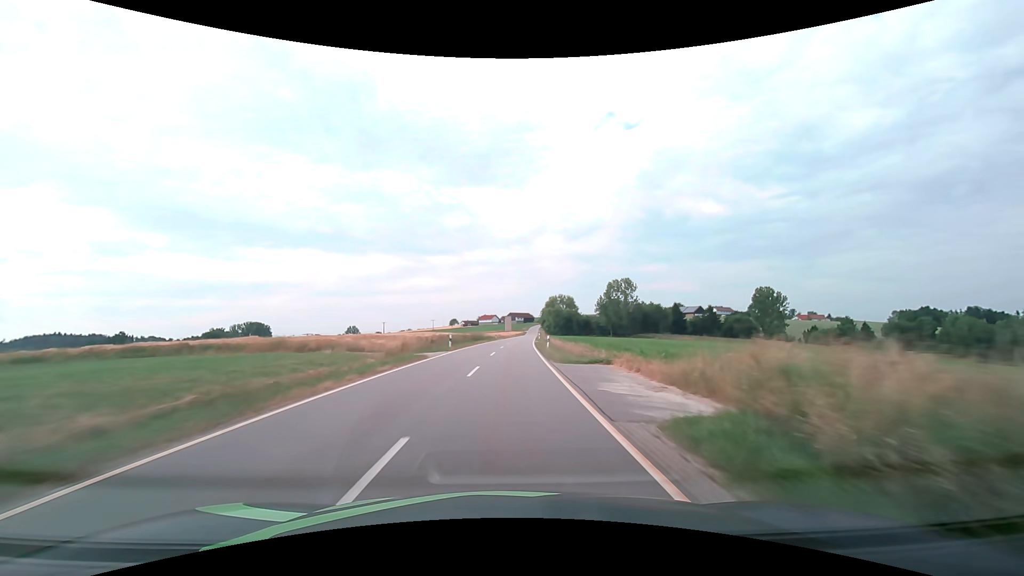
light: Day
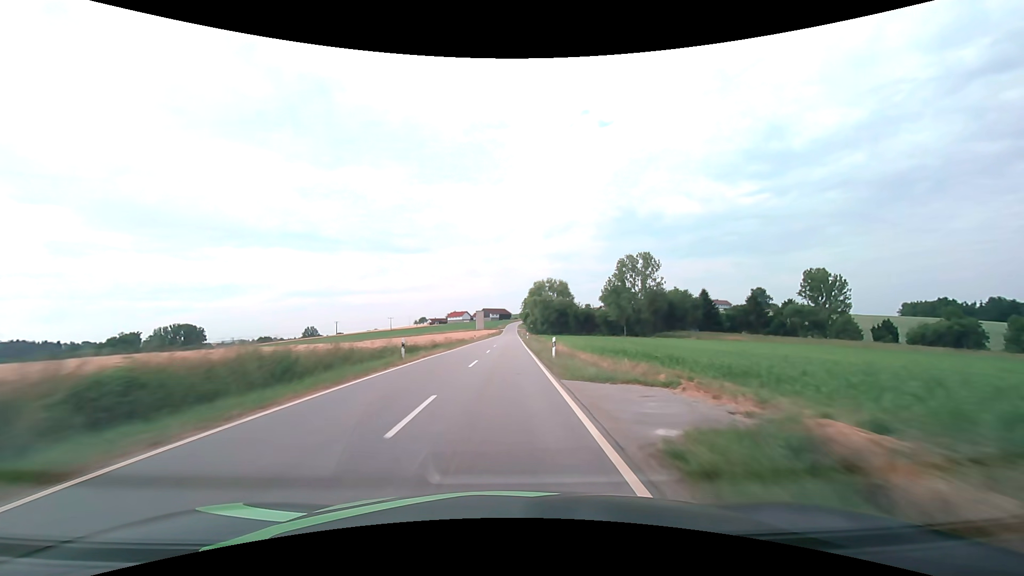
(+2.0, +56.8) m; +3°
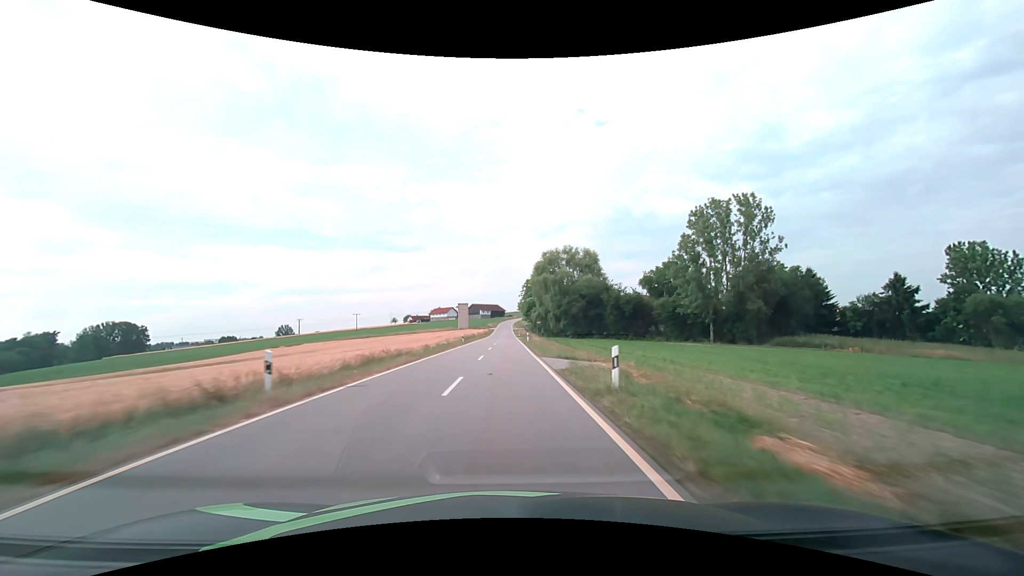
(+0.3, +57.0) m; +1°
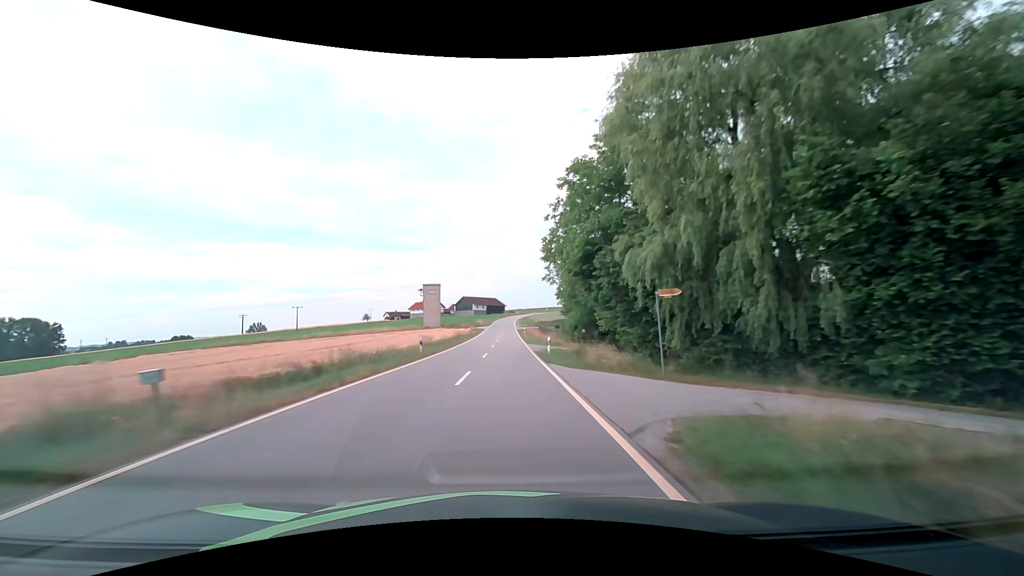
(+0.2, +71.1) m; 0°
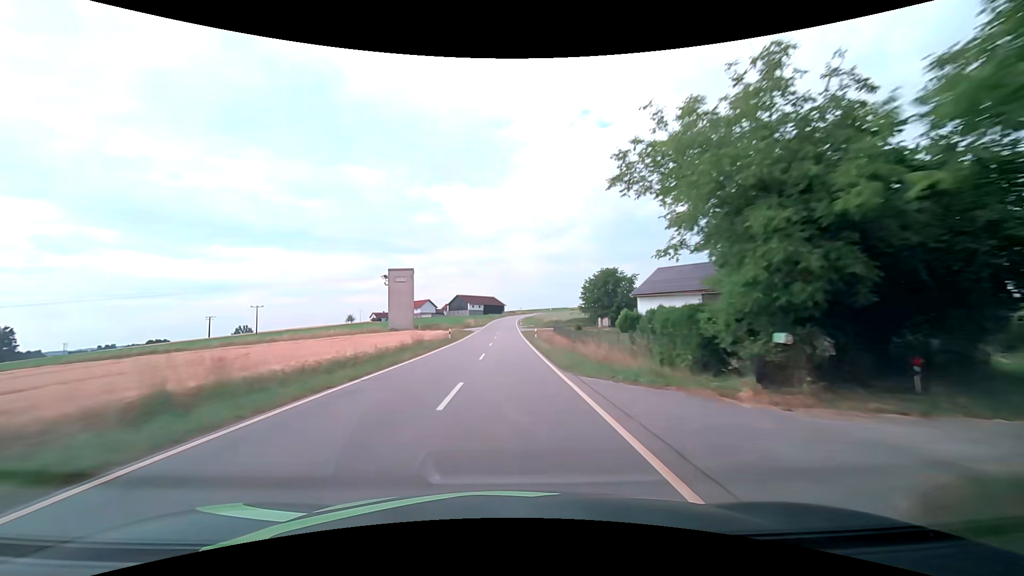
(0.0, +28.4) m; 0°
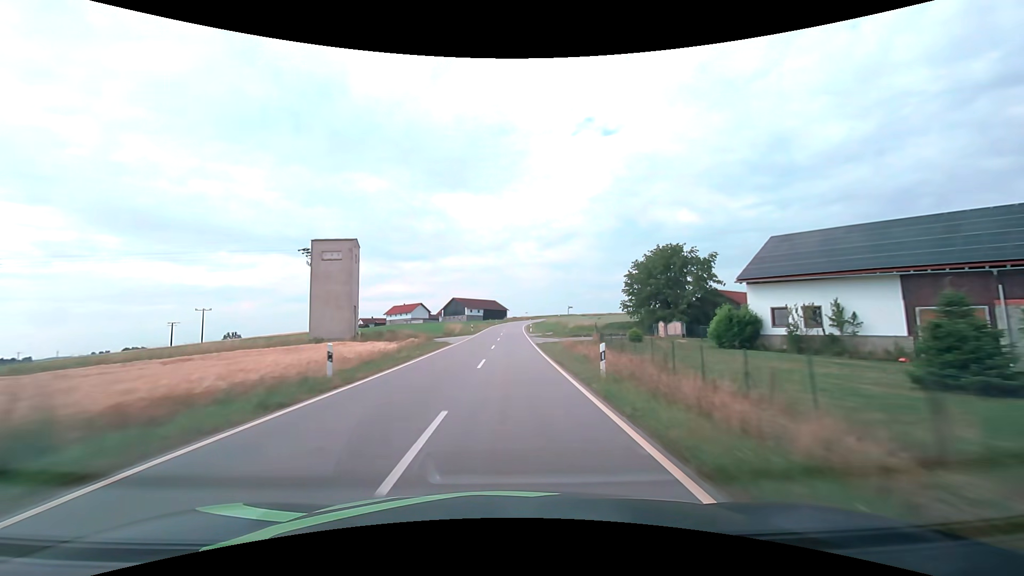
(+0.1, +28.3) m; 0°
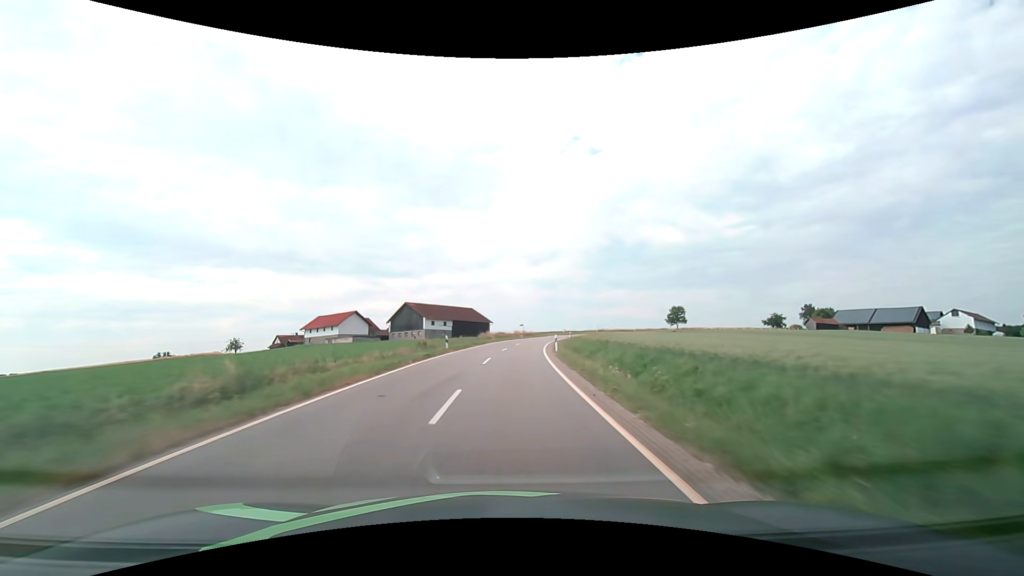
(+0.5, +70.1) m; +2°
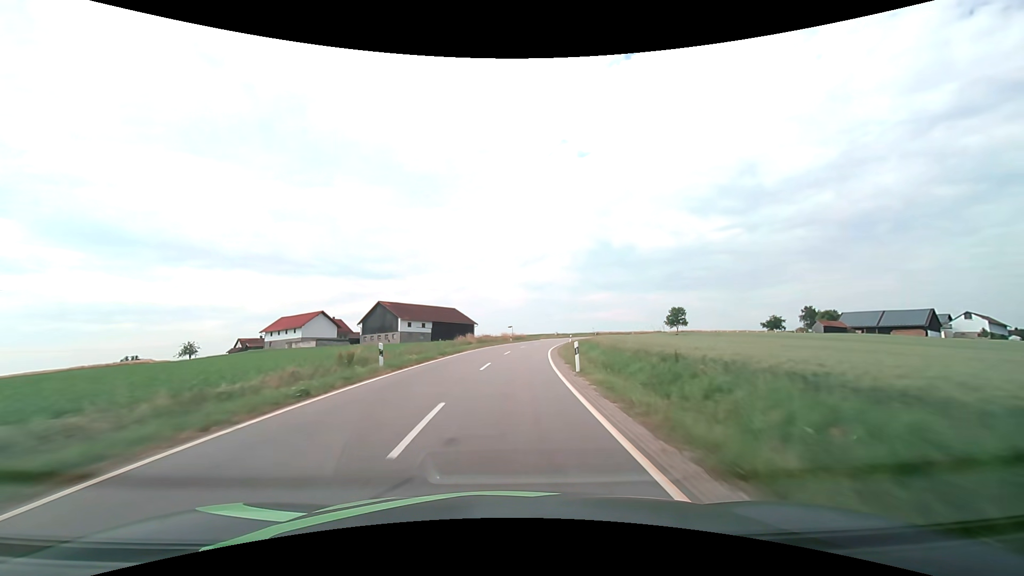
(+0.2, +14.0) m; +1°
(0, +10) (+1, +20) (+1, +30) (+2, +40) (+4, +50) (+5, +60) (+7, +69) (+9, +79) (+12, +89) (+15, +98) m
